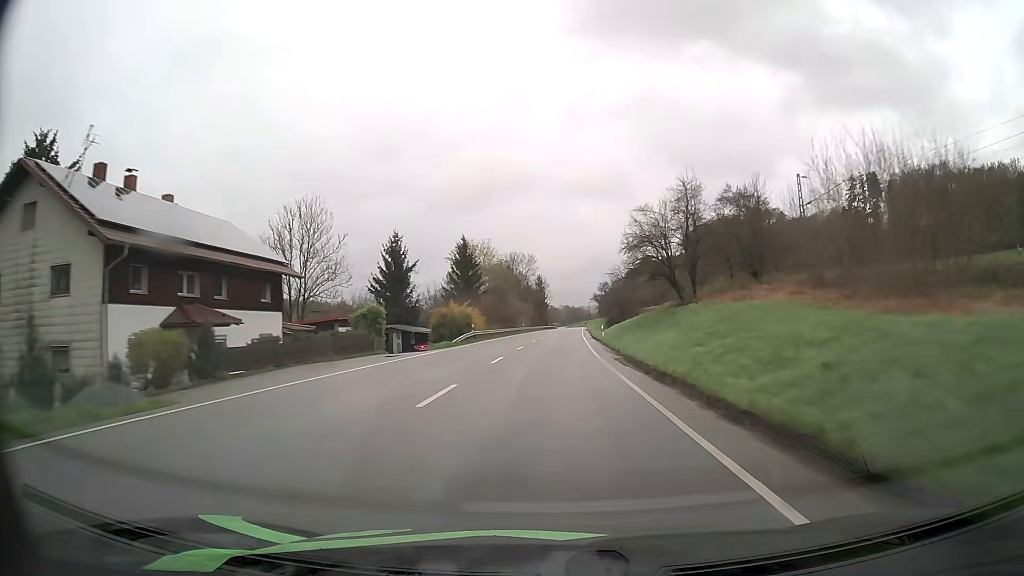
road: primary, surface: asphalt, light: Day
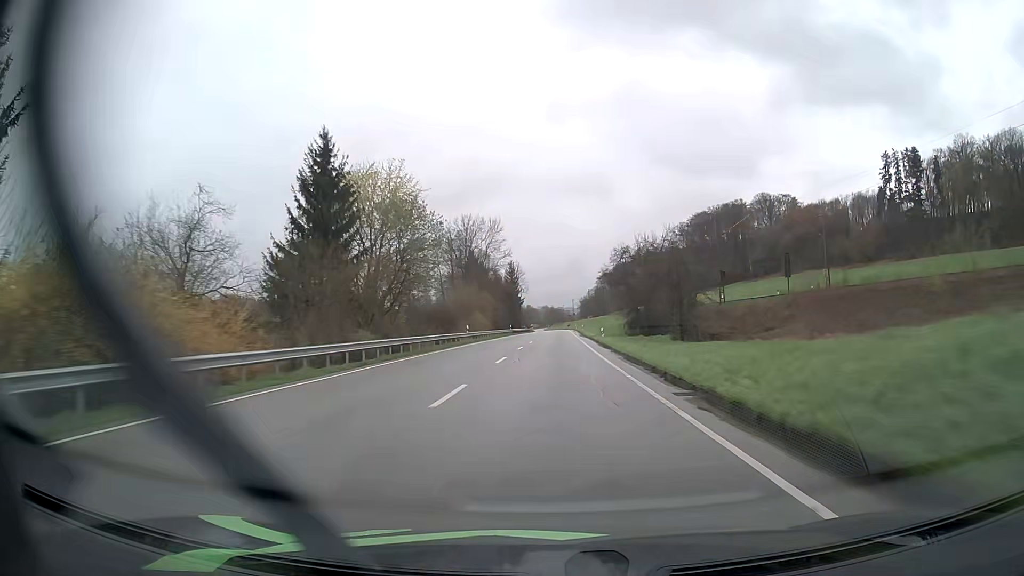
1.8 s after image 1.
(+0.8, +48.9) m; +2°
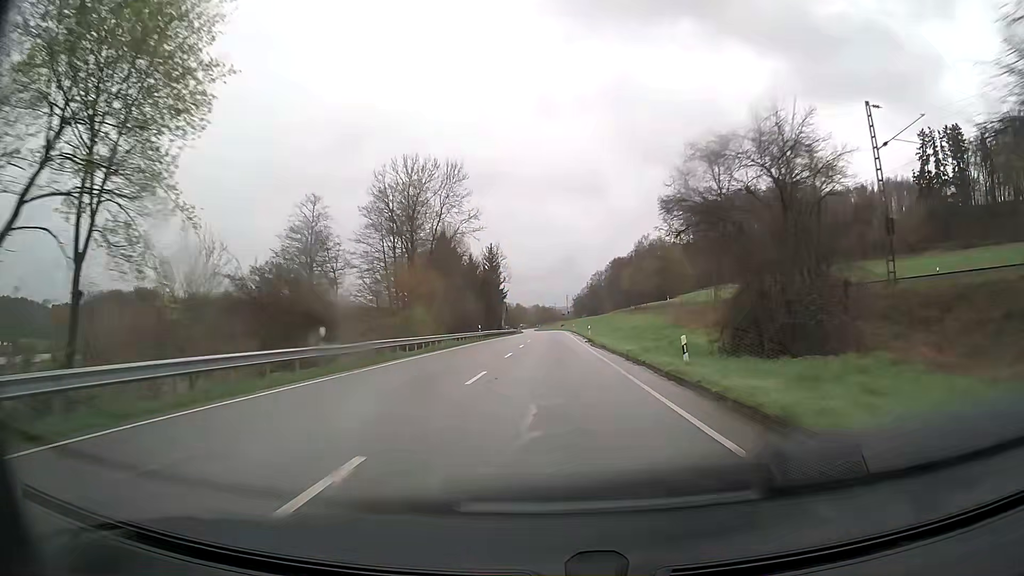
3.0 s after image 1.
(+0.3, +32.7) m; +1°
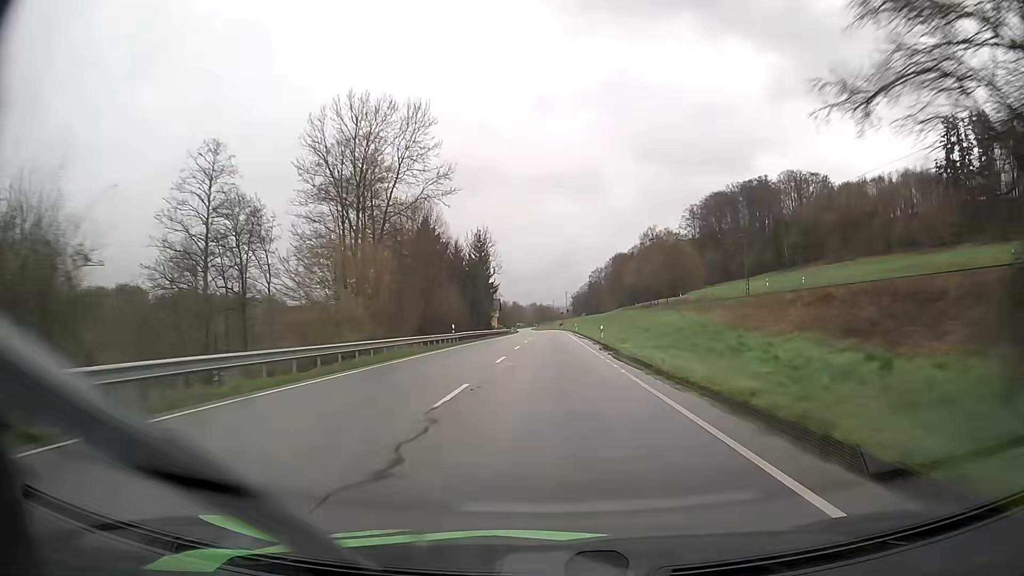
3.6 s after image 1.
(0.0, +16.4) m; 0°
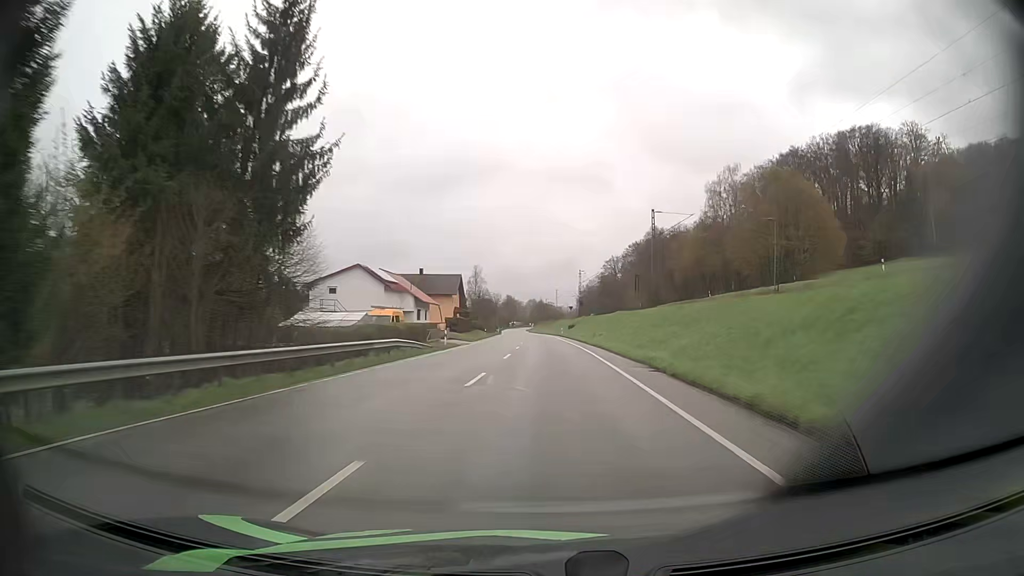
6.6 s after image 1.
(+0.3, +82.2) m; 0°
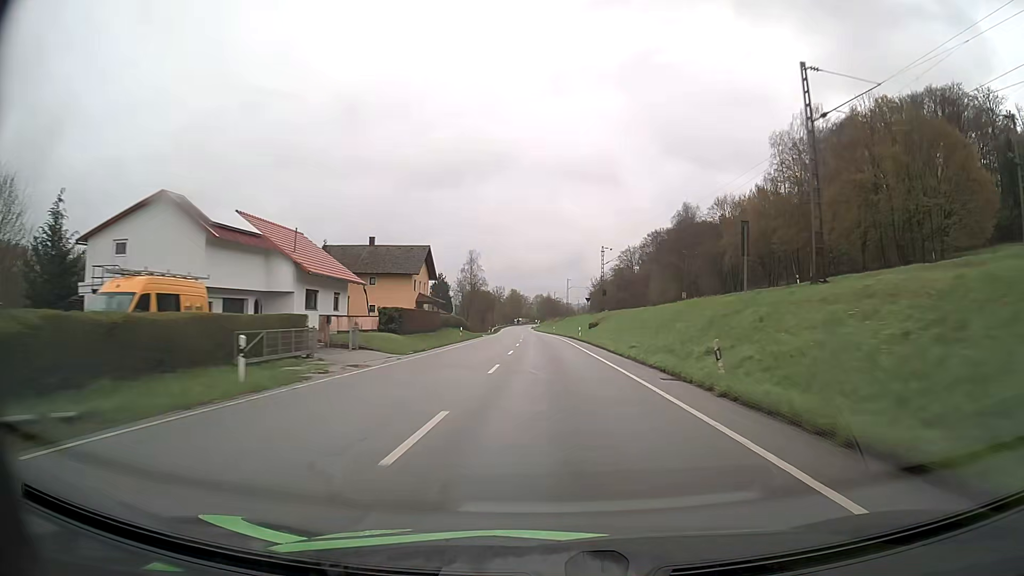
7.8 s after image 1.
(-0.2, +32.9) m; -1°
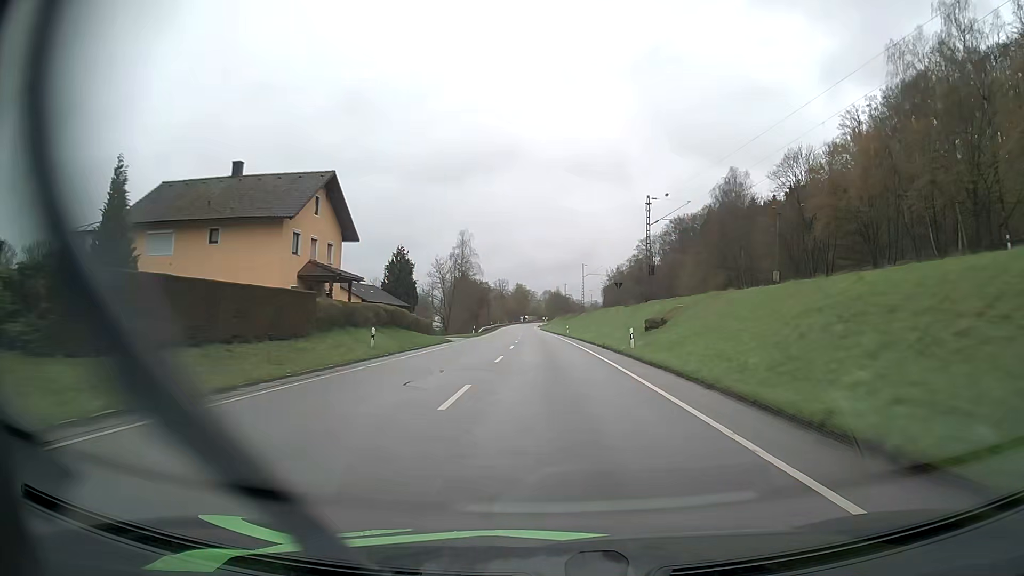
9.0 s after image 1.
(-0.2, +33.0) m; -1°
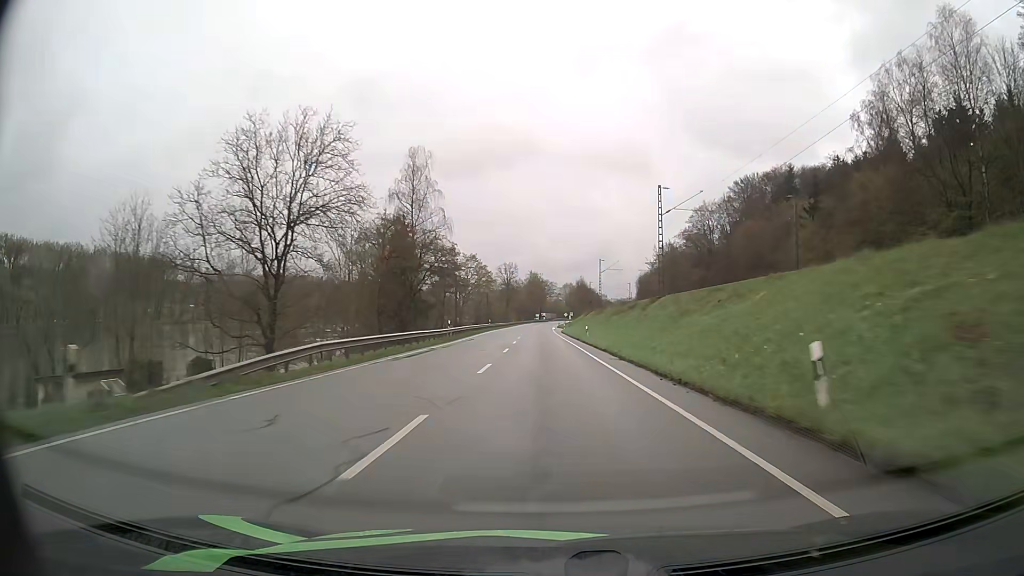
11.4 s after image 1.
(-0.9, +66.0) m; -1°
(0, +10) (0, +20) (0, +30) (0, +40) (0, +50) (-1, +60) (-1, +70) (-1, +80) (-1, +90) (-1, +100) m
